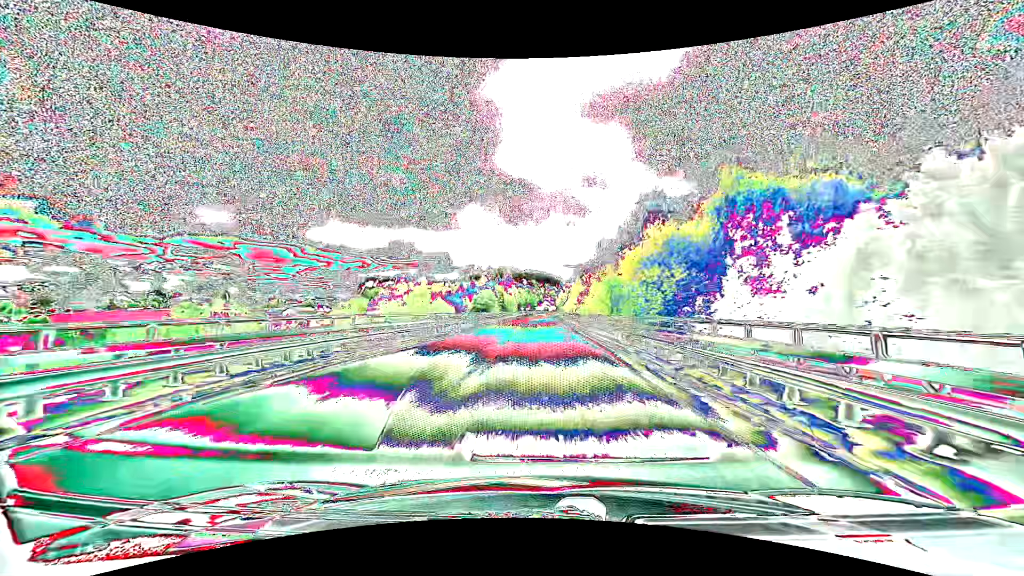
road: primary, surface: asphalt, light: Day
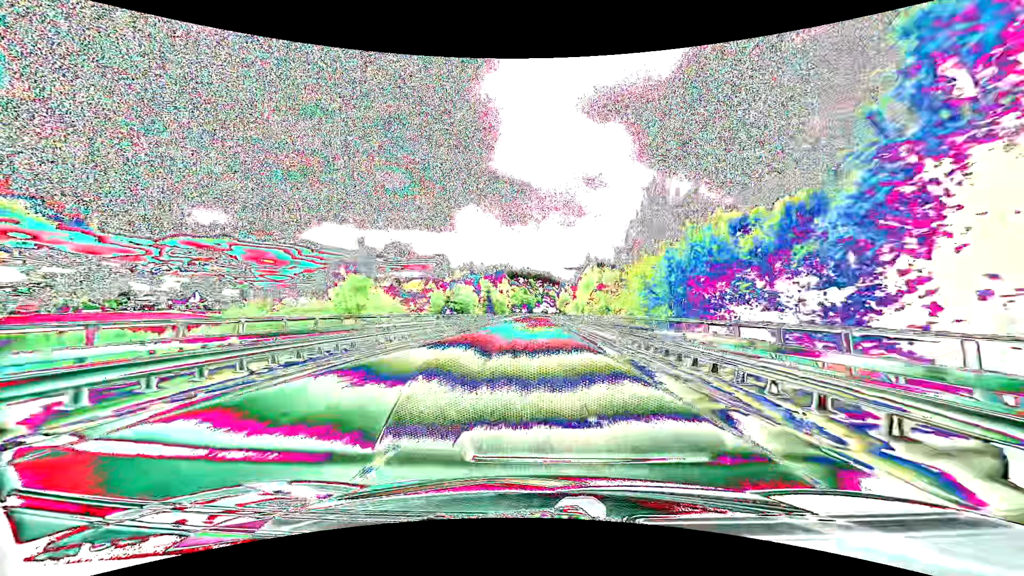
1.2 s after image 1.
(0.0, +31.4) m; 0°
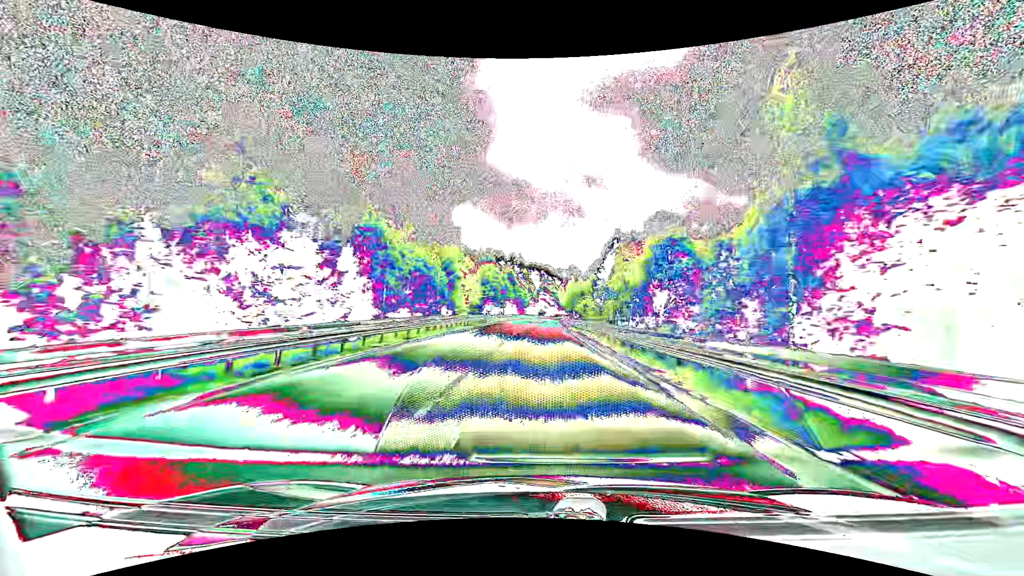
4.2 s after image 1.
(+0.4, +77.3) m; +1°
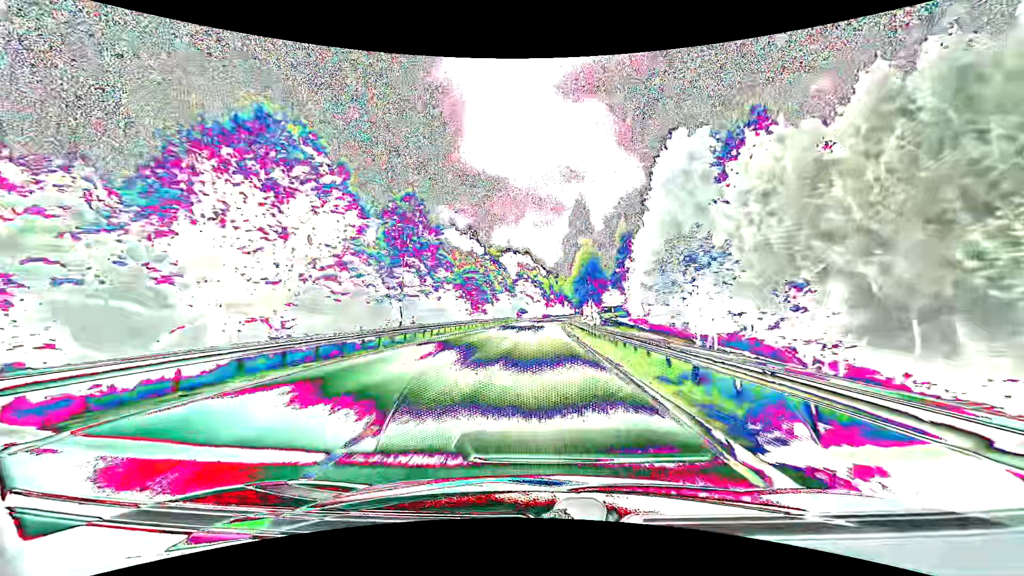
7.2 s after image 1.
(+1.2, +75.4) m; +2°
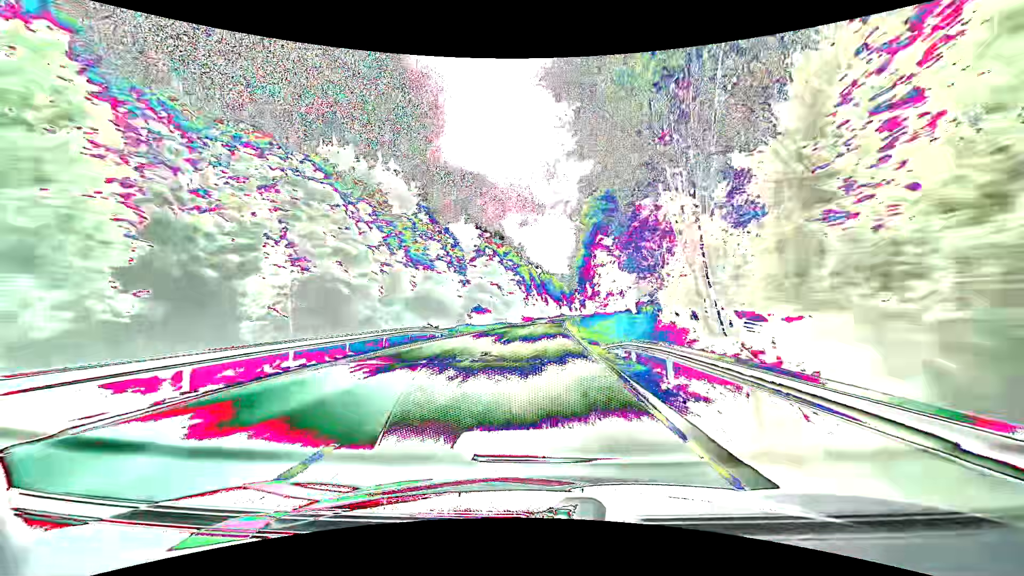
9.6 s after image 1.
(+1.0, +60.0) m; +2°
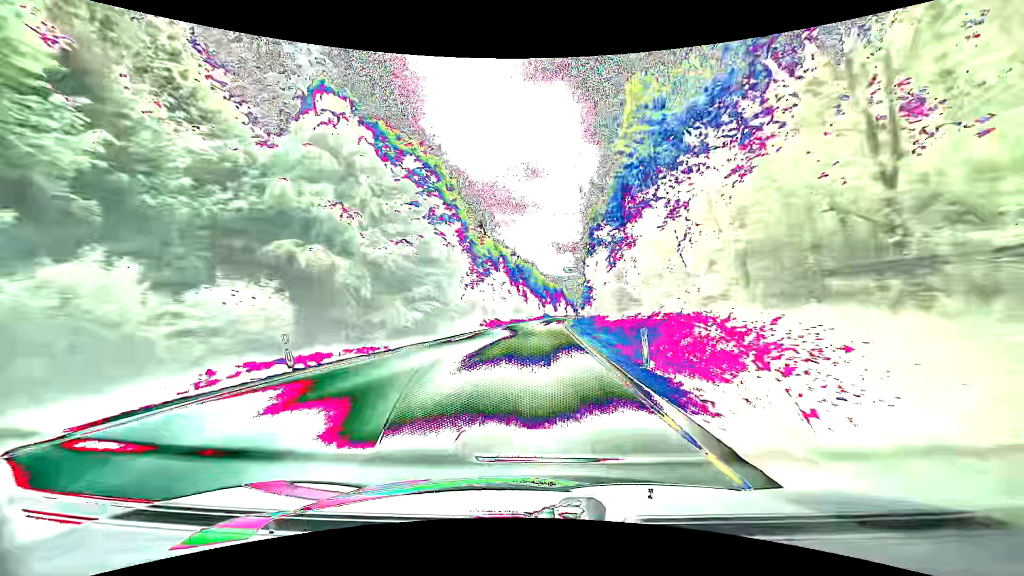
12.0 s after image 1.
(+1.2, +60.9) m; +2°
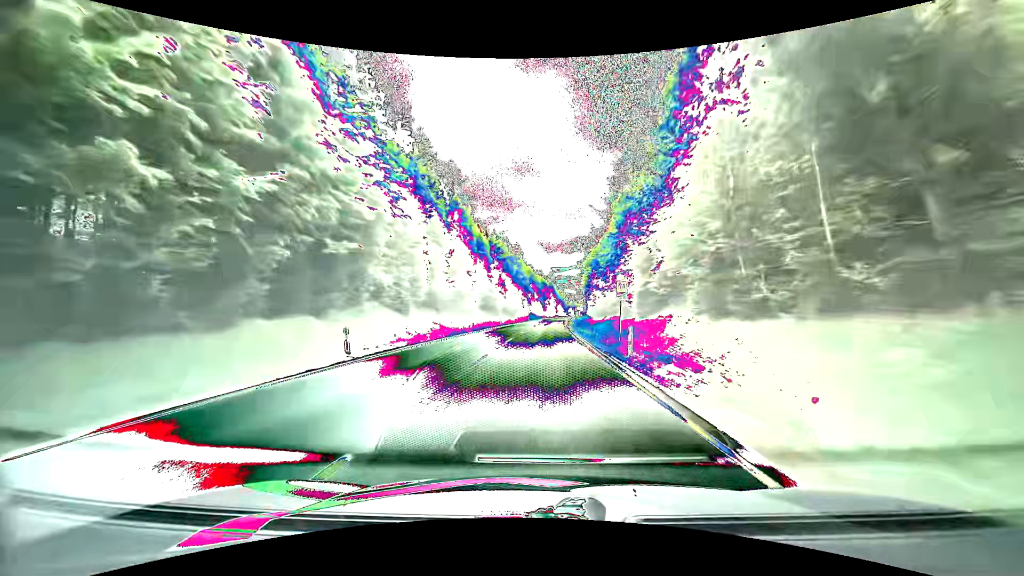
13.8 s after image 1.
(+0.5, +46.2) m; +1°
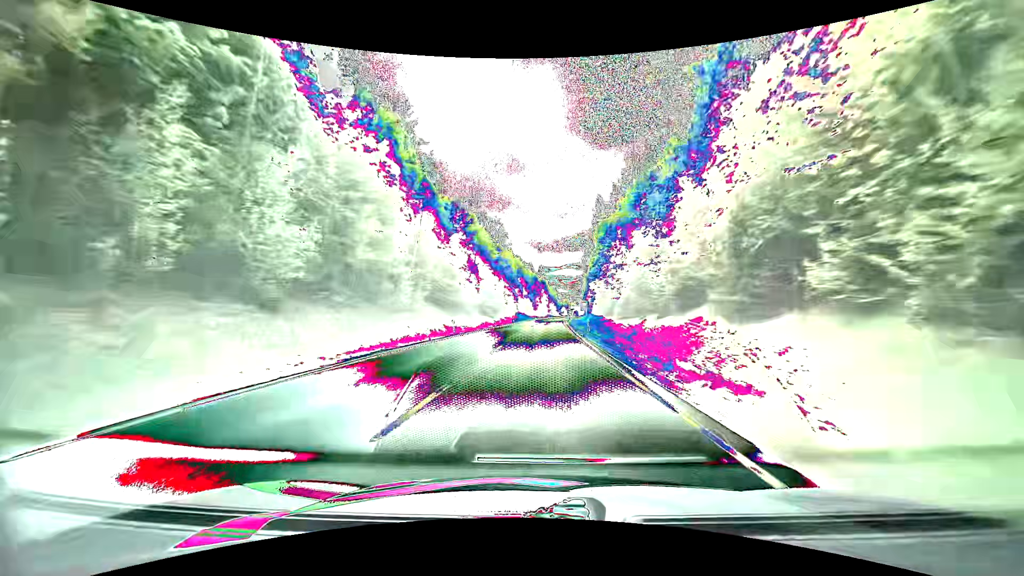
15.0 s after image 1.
(+0.4, +31.0) m; +2°
(0, +10) (0, +20) (0, +30) (0, +40) (0, +50) (+1, +60) (+1, +70) (+1, +80) (+2, +90) (+2, +100) m
